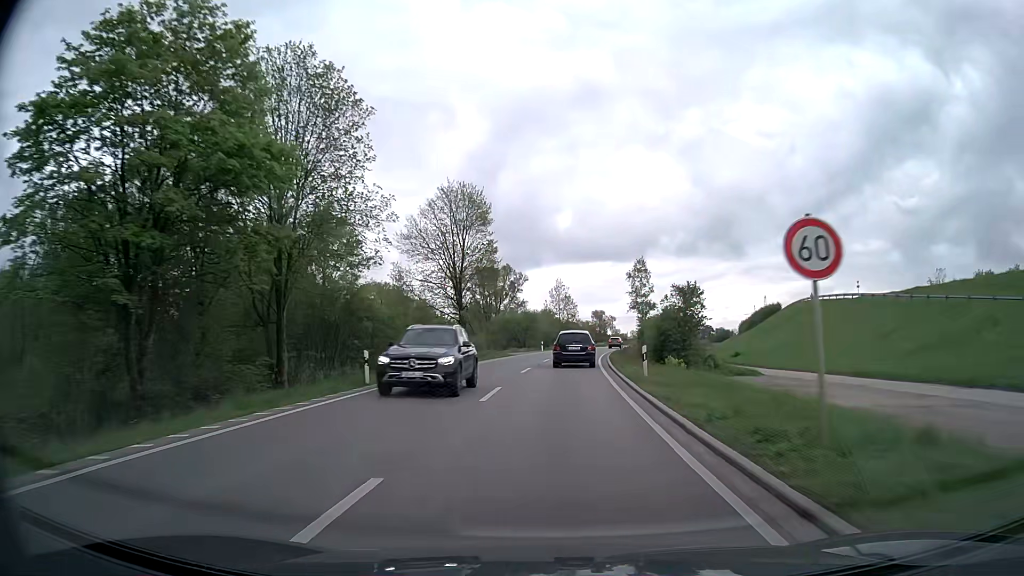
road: primary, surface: asphalt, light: Day
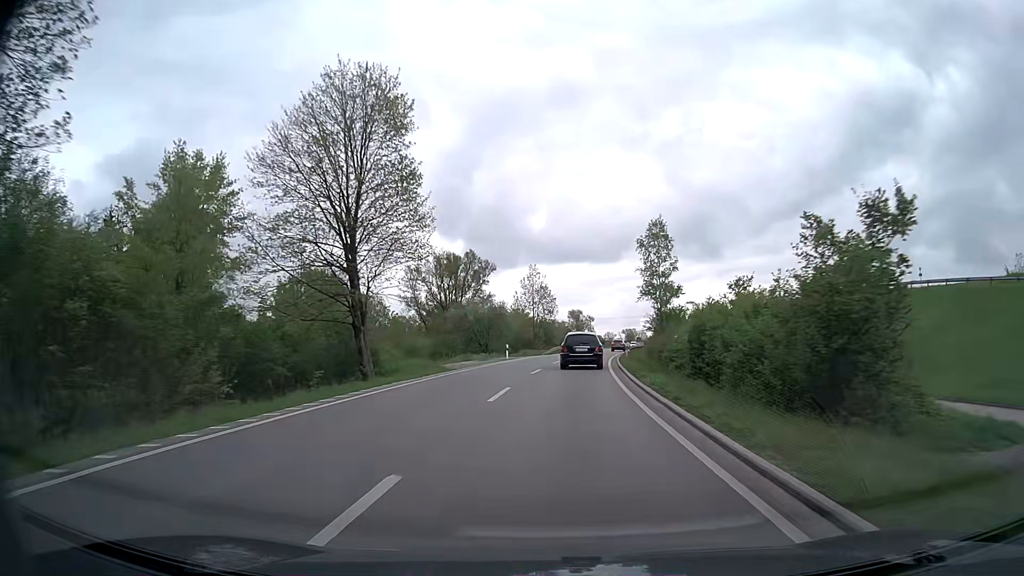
(+0.4, +23.9) m; +2°
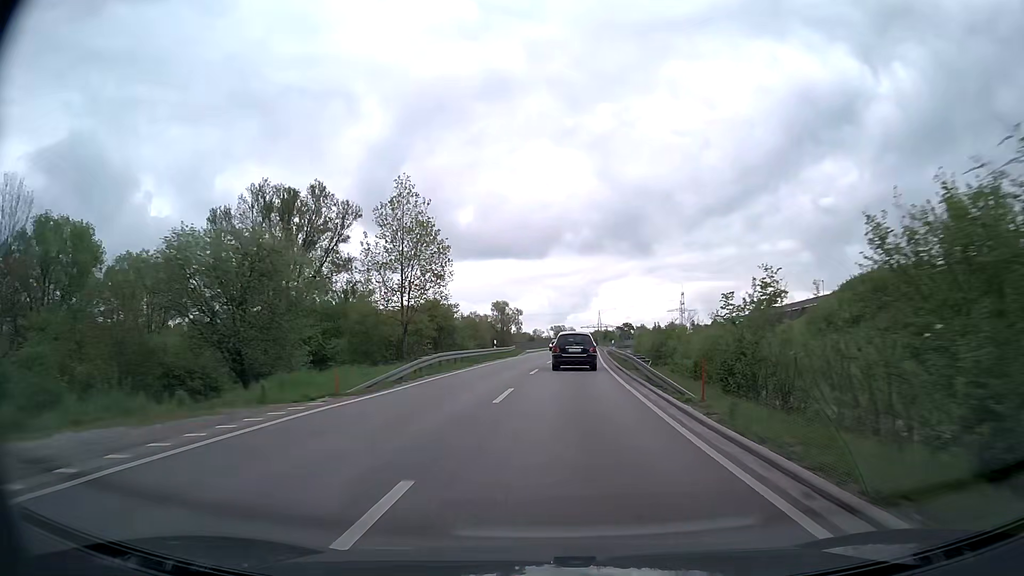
(+2.6, +48.6) m; +6°
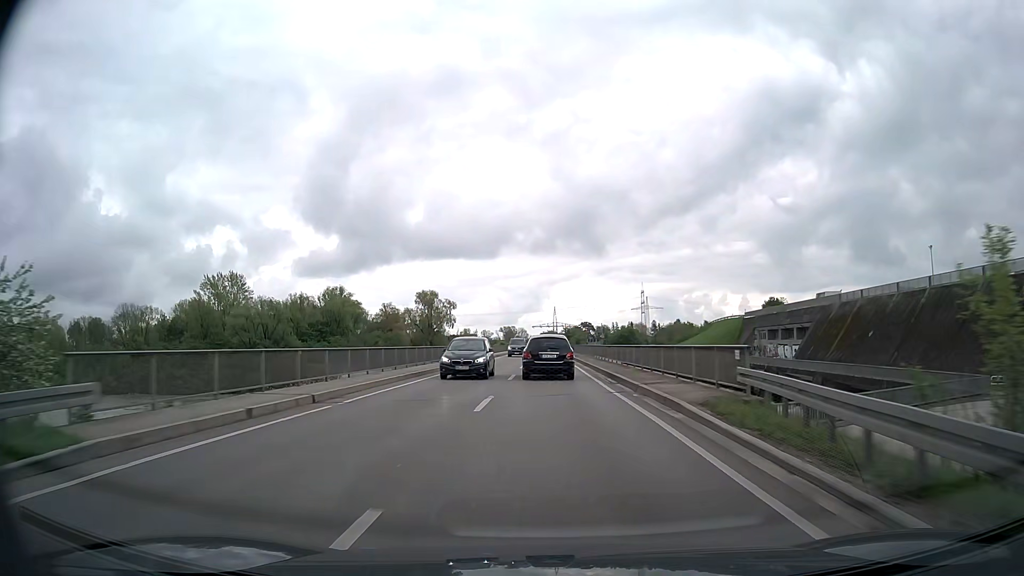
(+3.0, +61.1) m; +4°
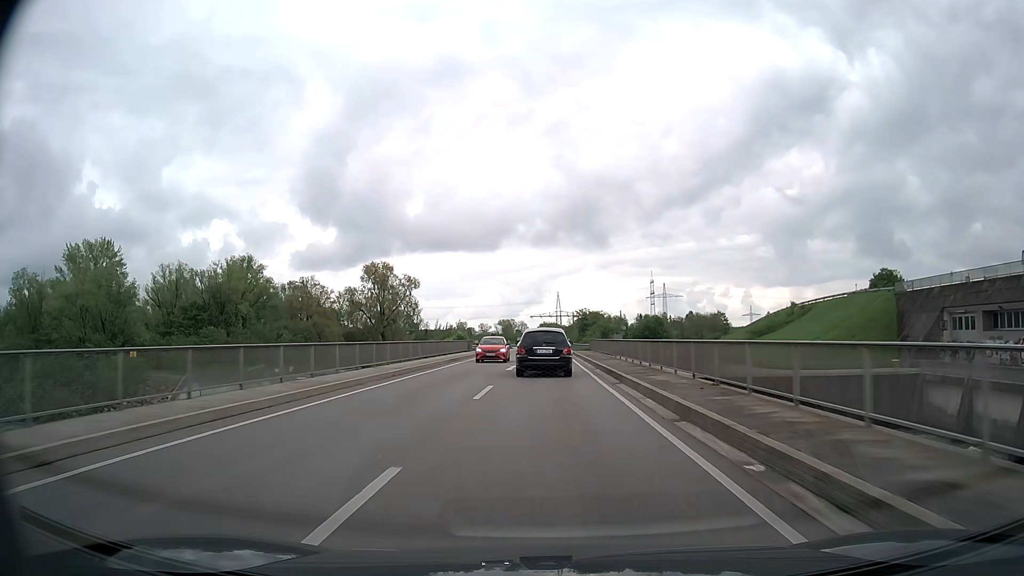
(0.0, +58.4) m; 0°
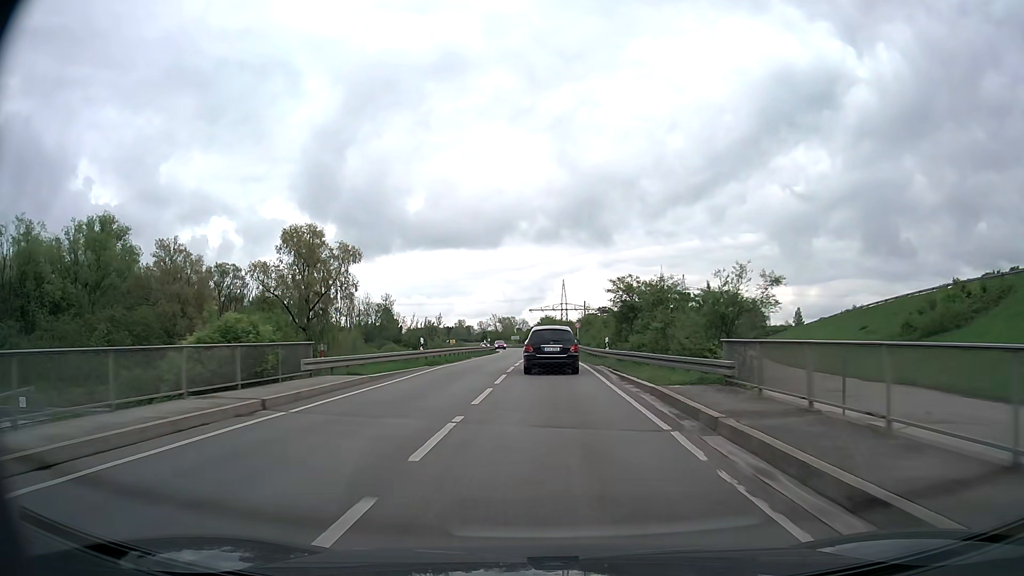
(-0.1, +45.5) m; 0°
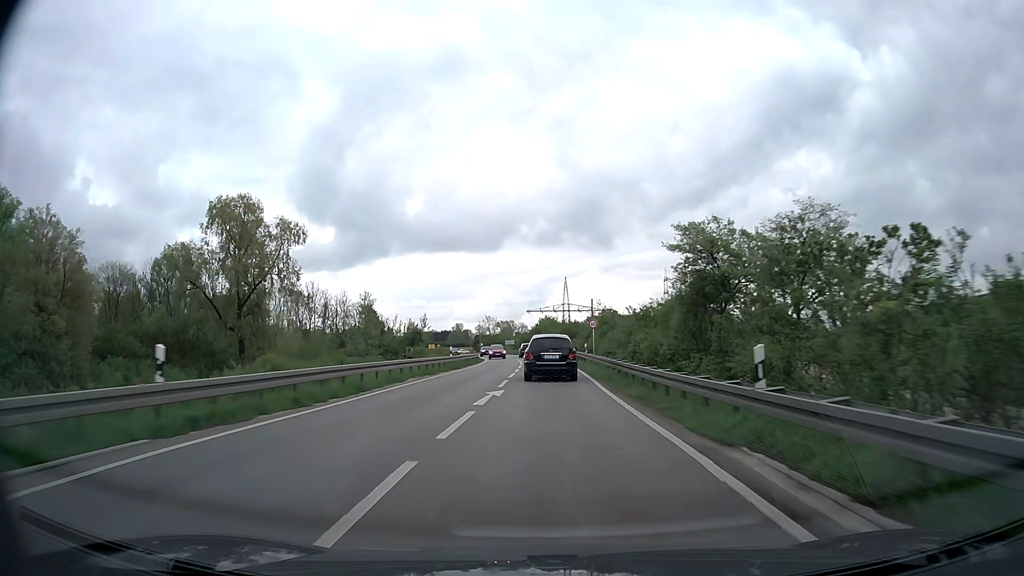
(0.0, +22.1) m; 0°
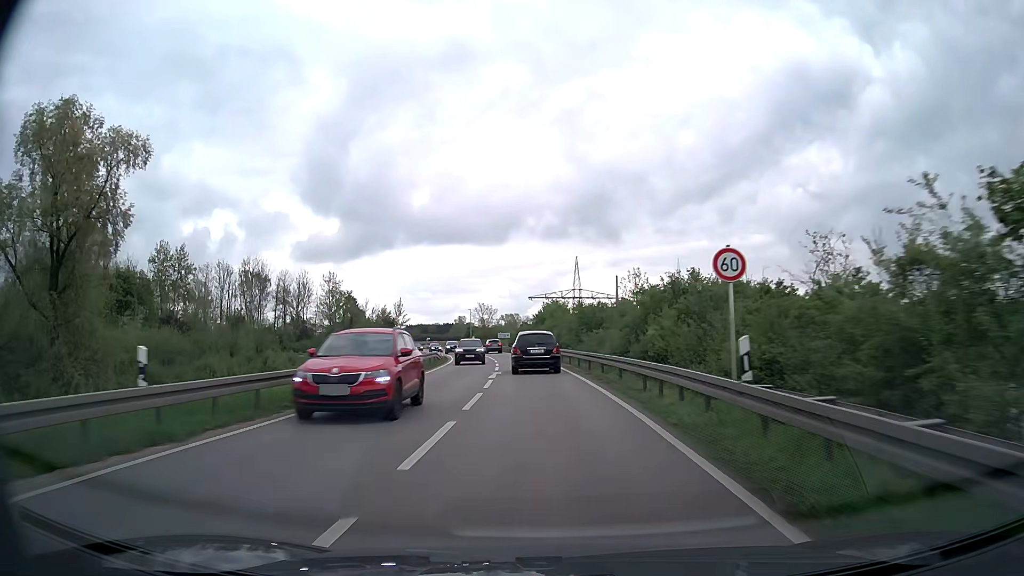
(0.0, +32.3) m; 0°
(0, +10) (0, +20) (-1, +30) (-1, +40) (-2, +50) (-3, +60) (-5, +70) (-6, +80) (-8, +90) (-10, +99) m
